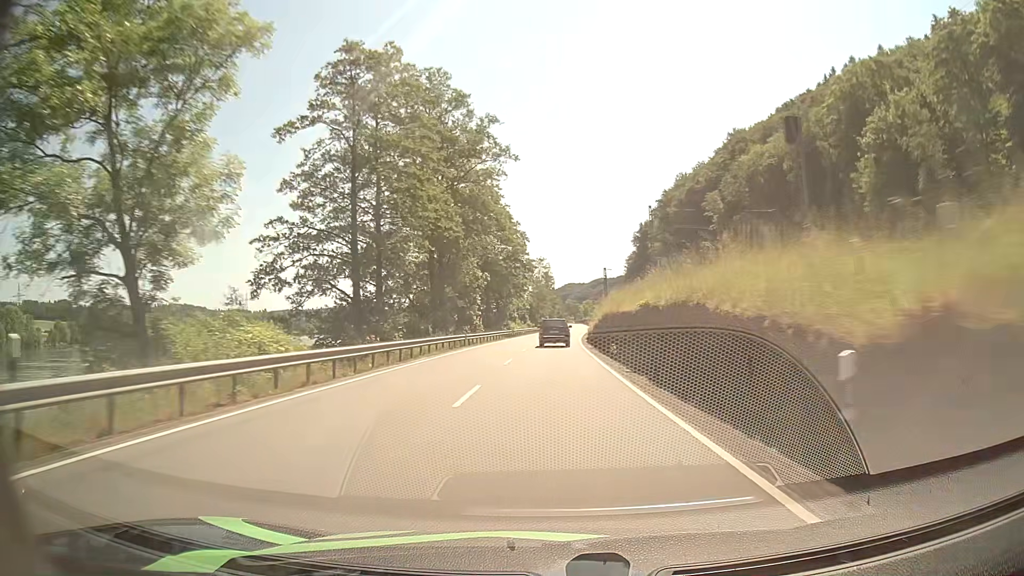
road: primary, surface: asphalt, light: Day
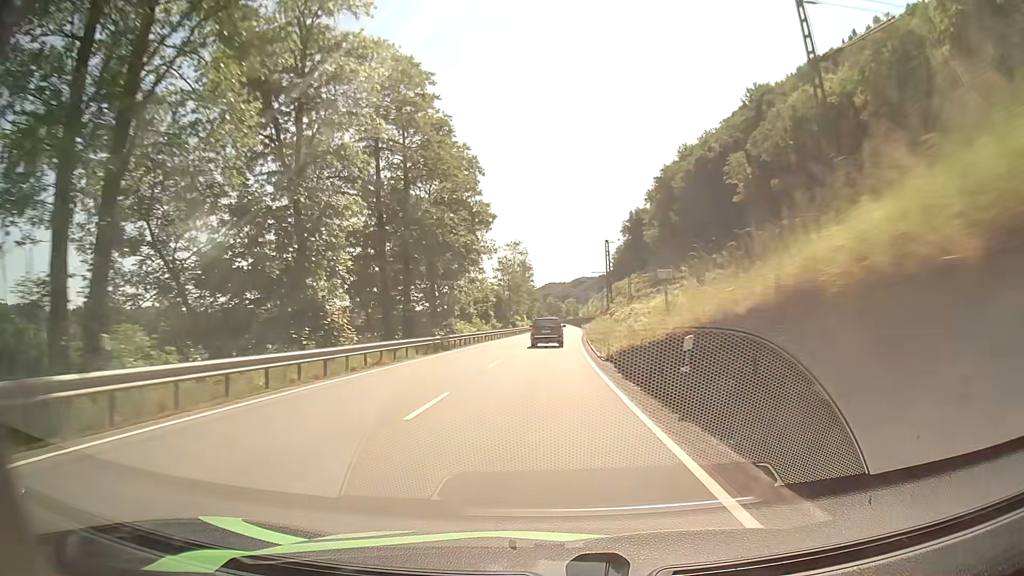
(+0.6, +37.3) m; +2°
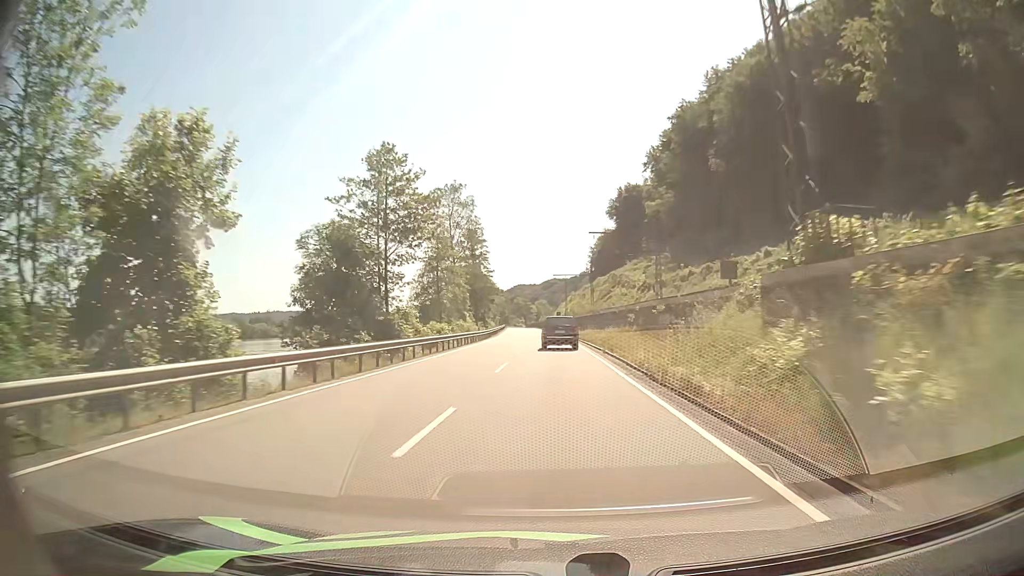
(+0.4, +62.2) m; +2°
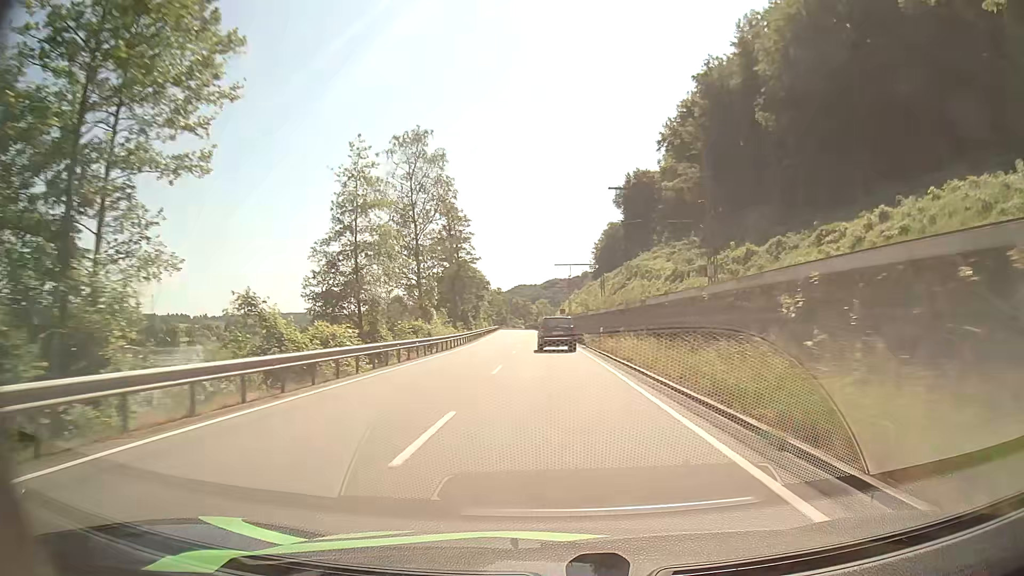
(+0.2, +24.2) m; 0°
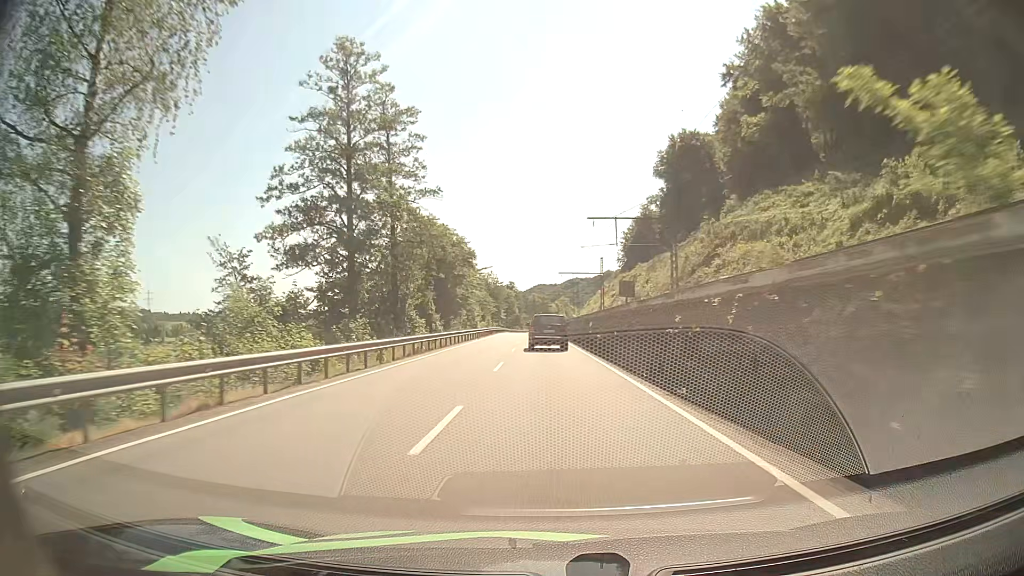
(-0.8, +47.3) m; -2°
(0, +10) (0, +20) (0, +30) (-1, +40) (-1, +50) (-1, +60) (-1, +70) (-2, +80) (-2, +90) (-2, +100) m
